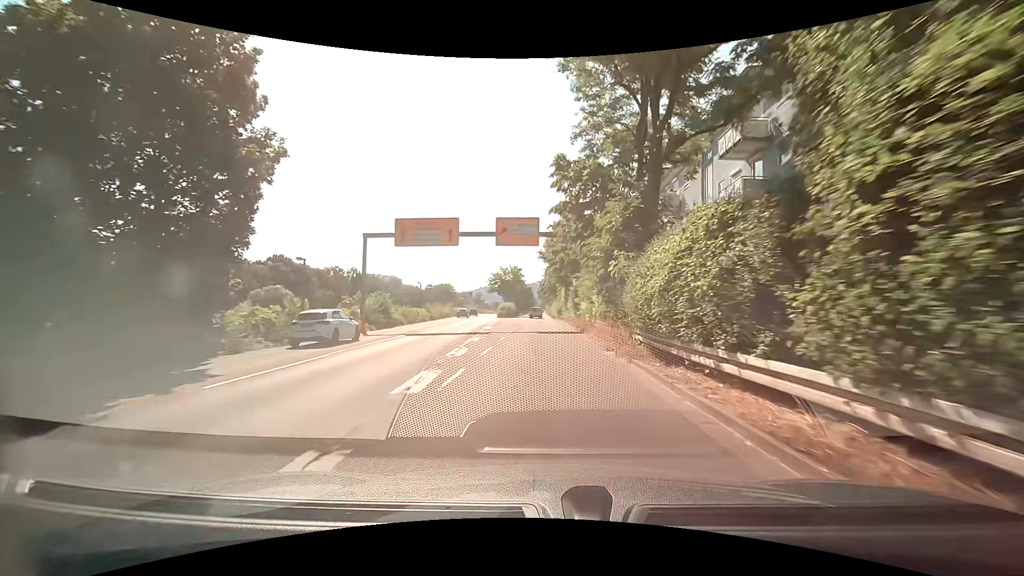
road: trunk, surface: asphalt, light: Day
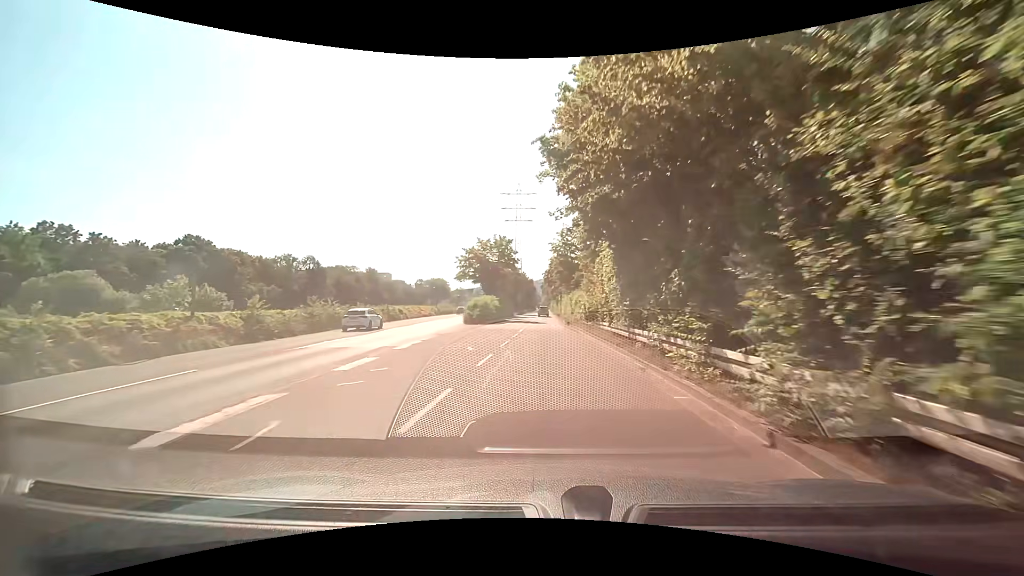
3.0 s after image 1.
(-0.4, +39.1) m; -1°
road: trunk_link
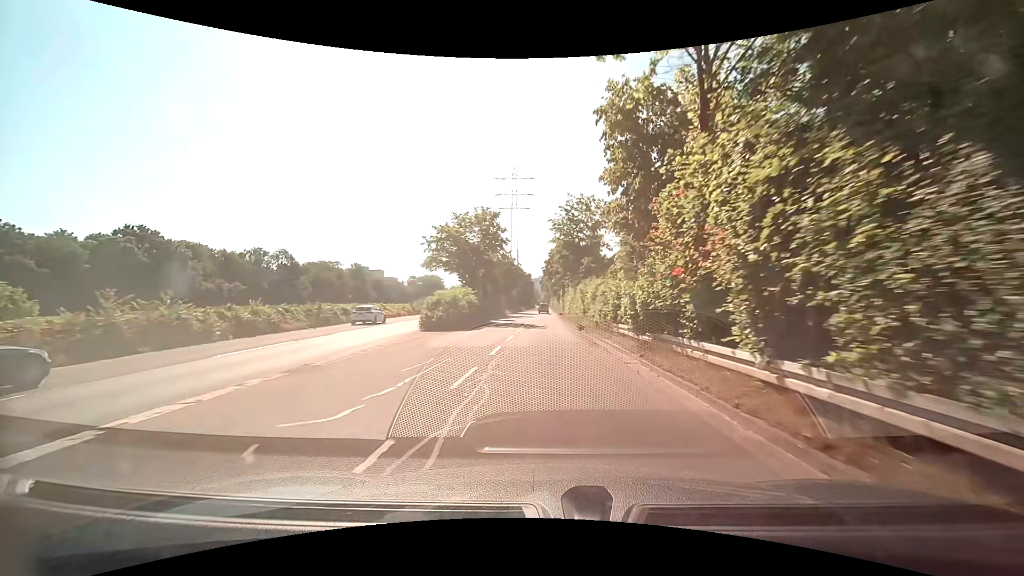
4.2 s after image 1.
(+0.1, +15.4) m; 0°
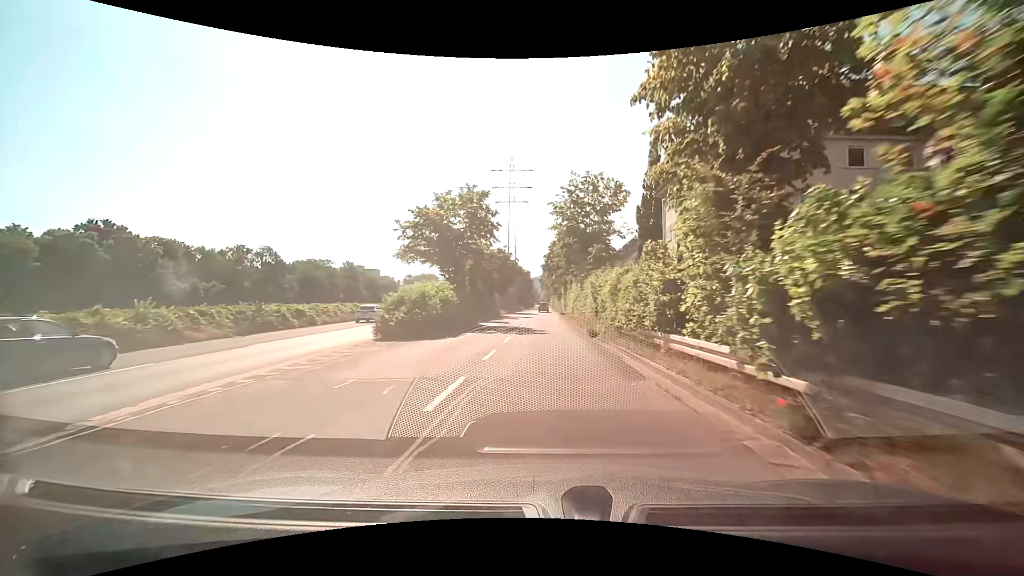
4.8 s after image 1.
(0.0, +7.7) m; +1°
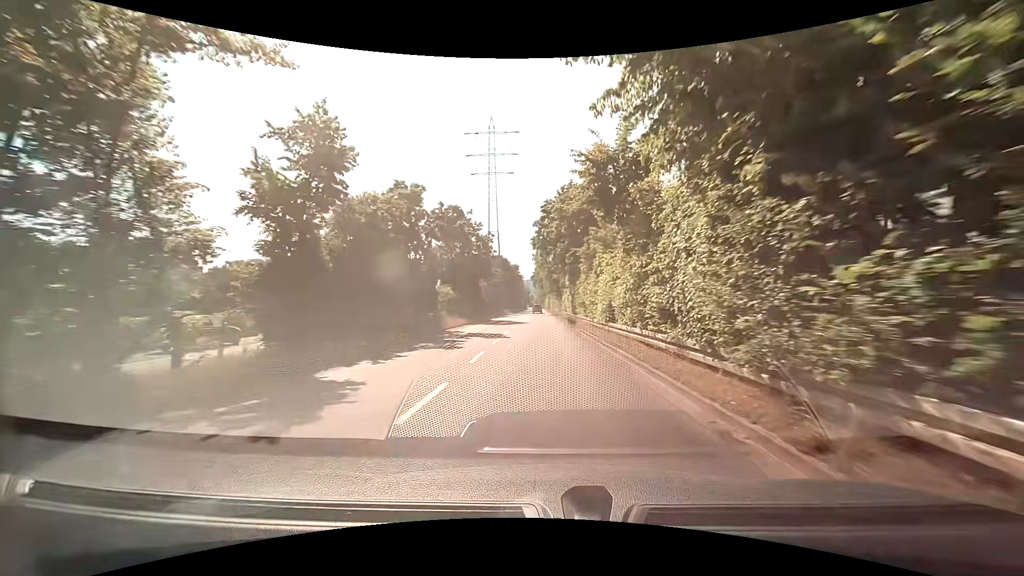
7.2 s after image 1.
(0.0, +30.8) m; +1°
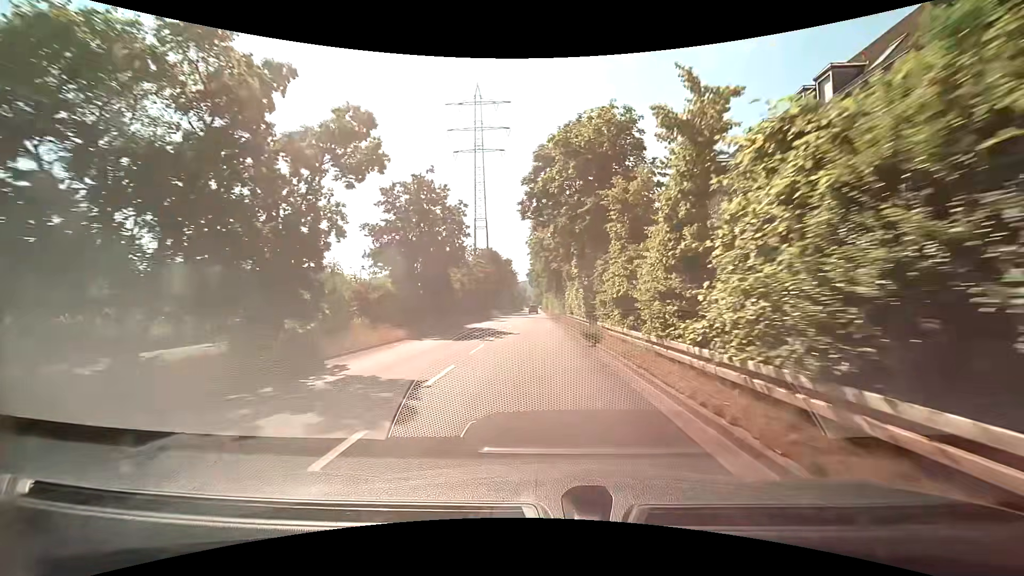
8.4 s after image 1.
(0.0, +15.3) m; 0°
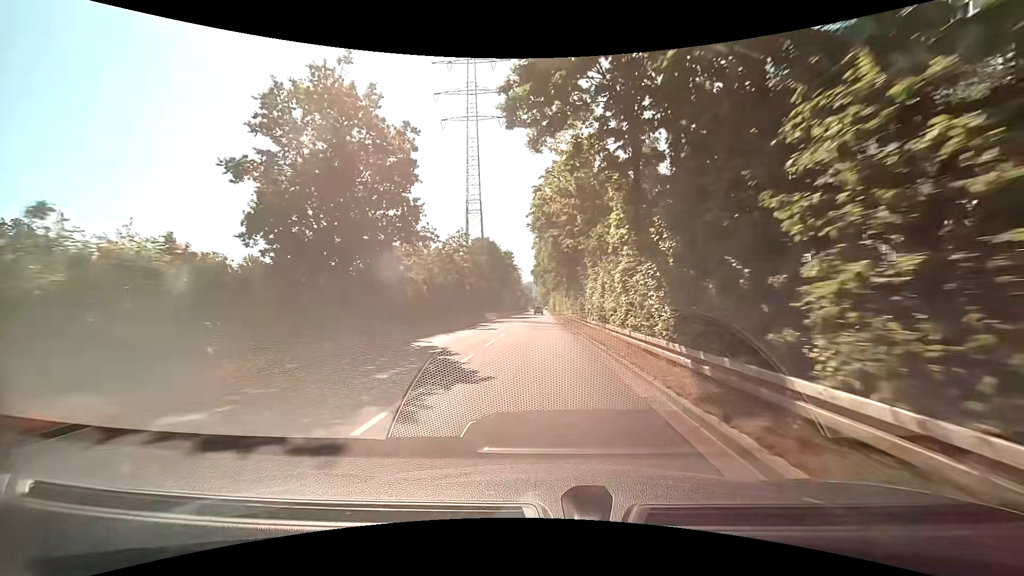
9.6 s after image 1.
(-0.2, +15.2) m; -2°
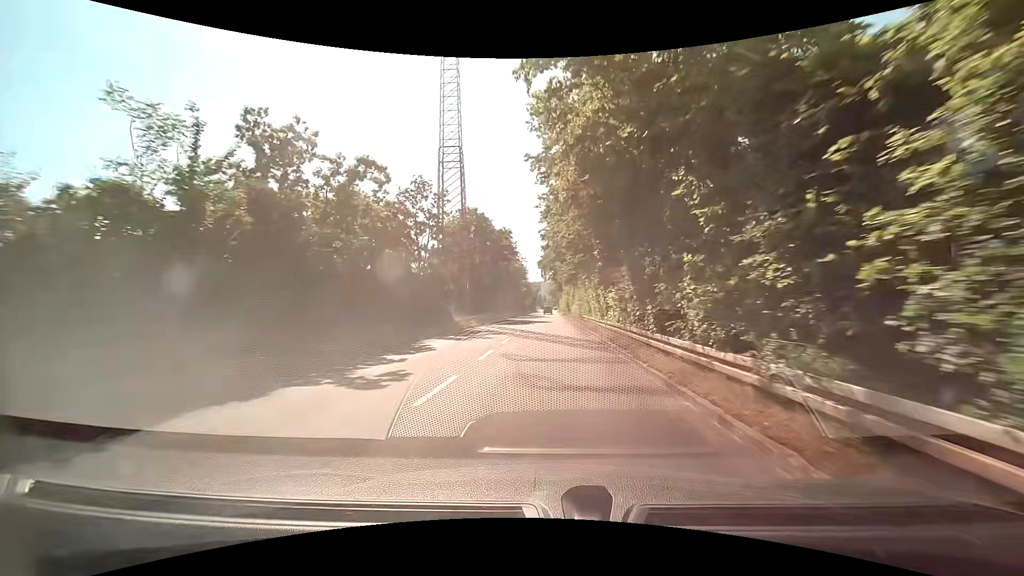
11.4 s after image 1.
(0.0, +22.7) m; -1°
(0, +10) (0, +20) (0, +30) (0, +40) (-1, +50) (-1, +60) (-1, +70) (-1, +80) (-1, +90) (-1, +100) m
